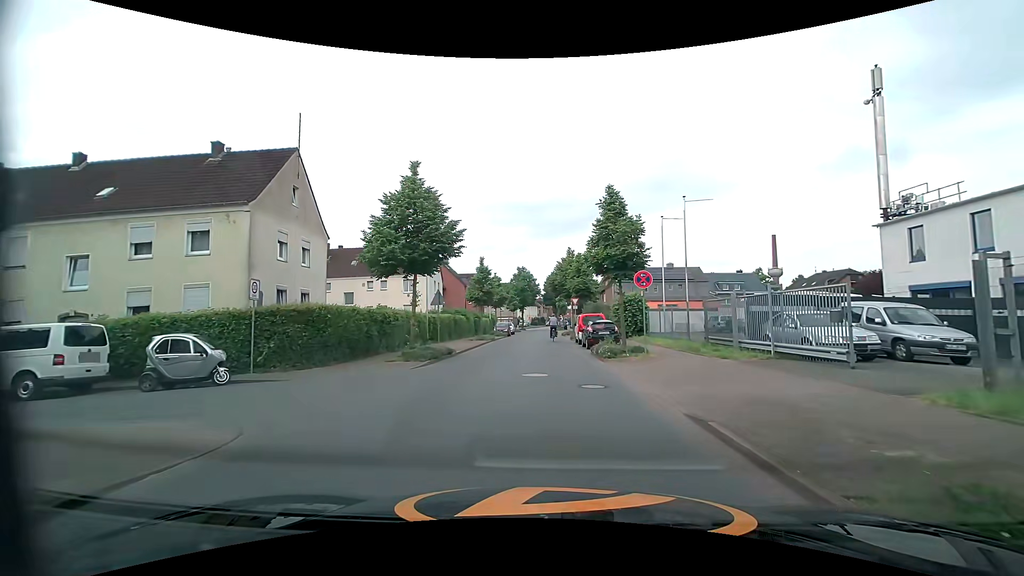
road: residential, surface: asphalt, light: Day
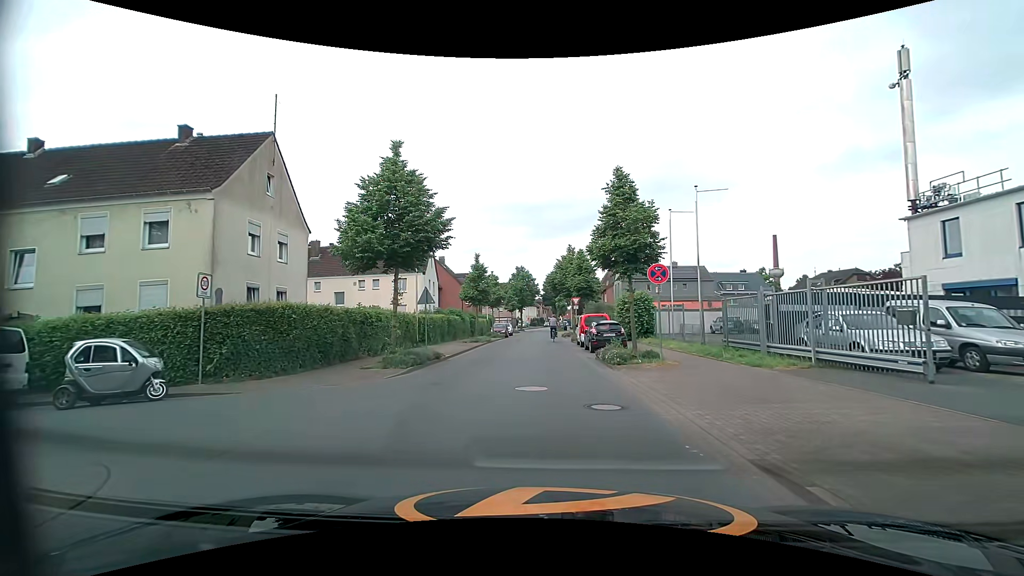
(0.0, +2.2) m; 0°
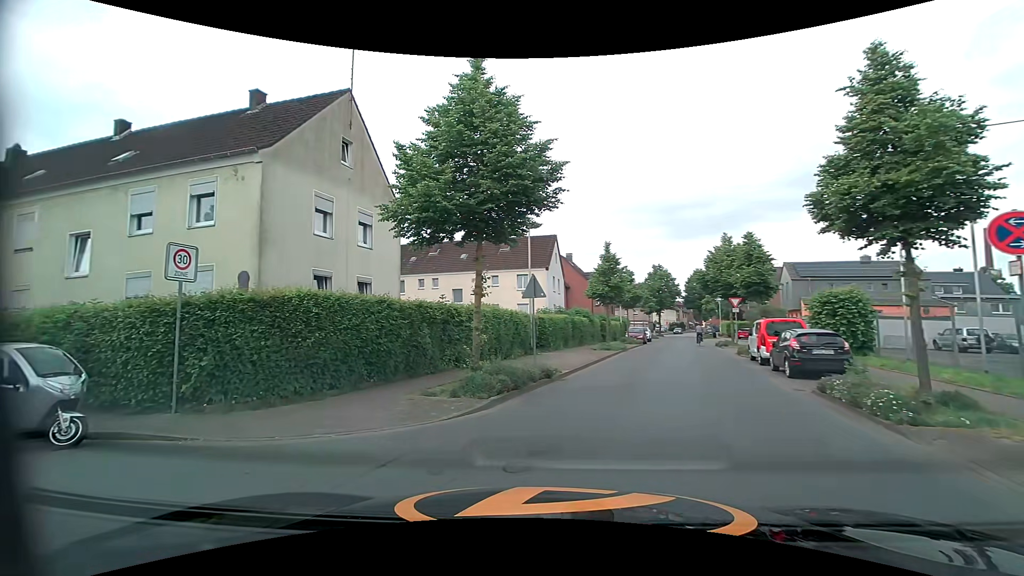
(-0.2, +6.4) m; -16°
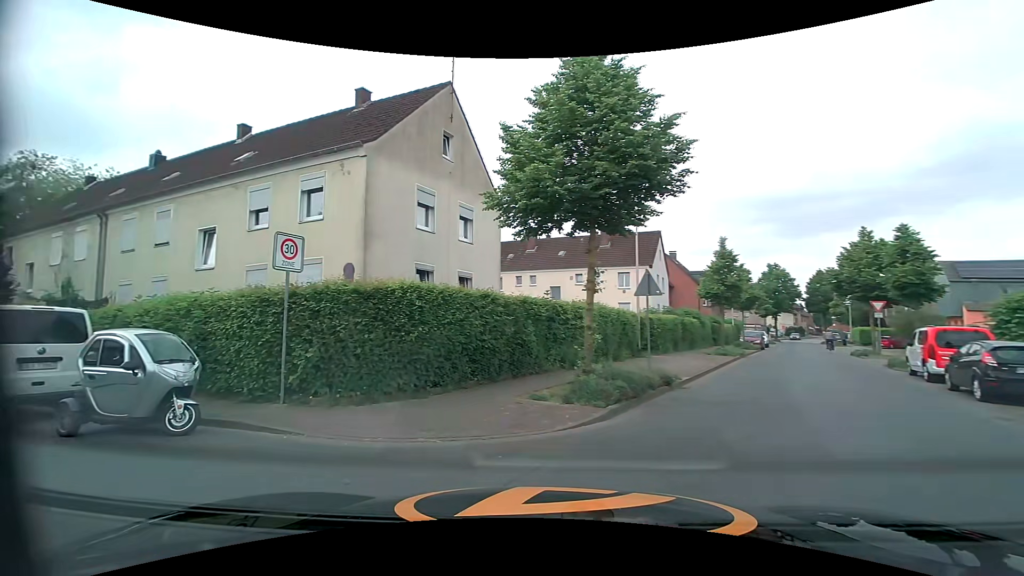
(-0.1, +1.1) m; -11°
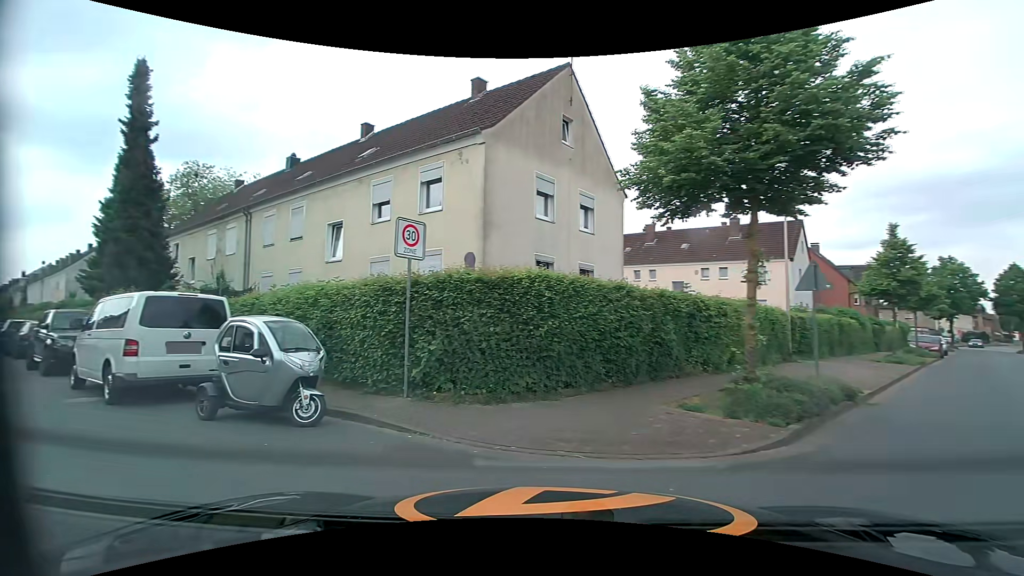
(-0.1, +1.1) m; -11°
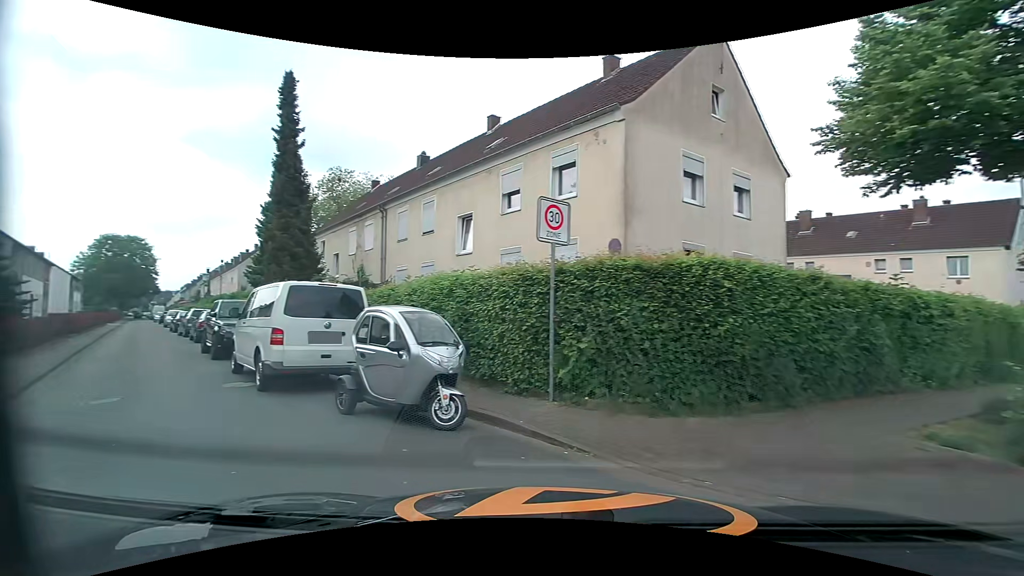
(-0.2, +1.2) m; -16°
